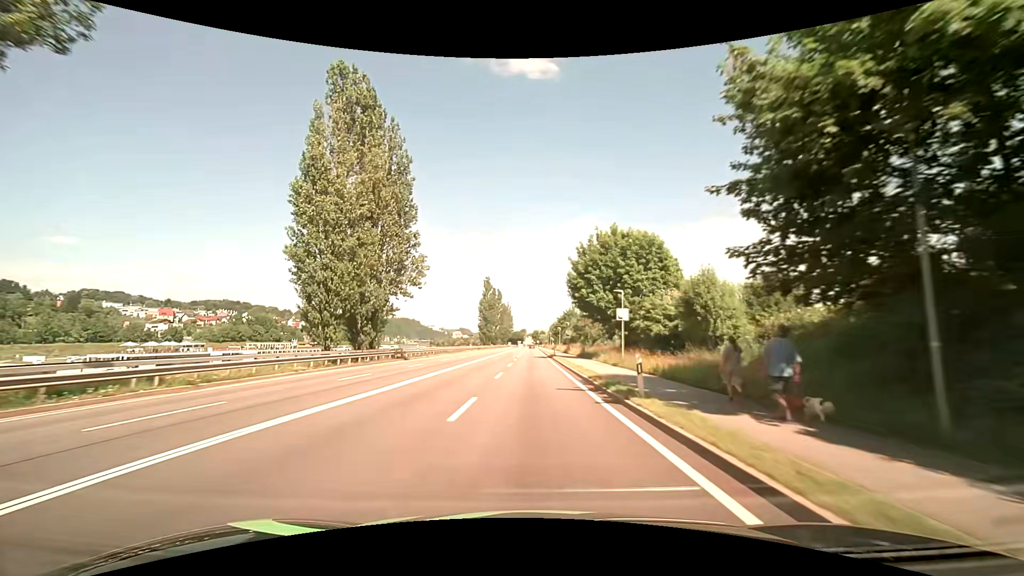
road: primary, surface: asphalt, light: Day
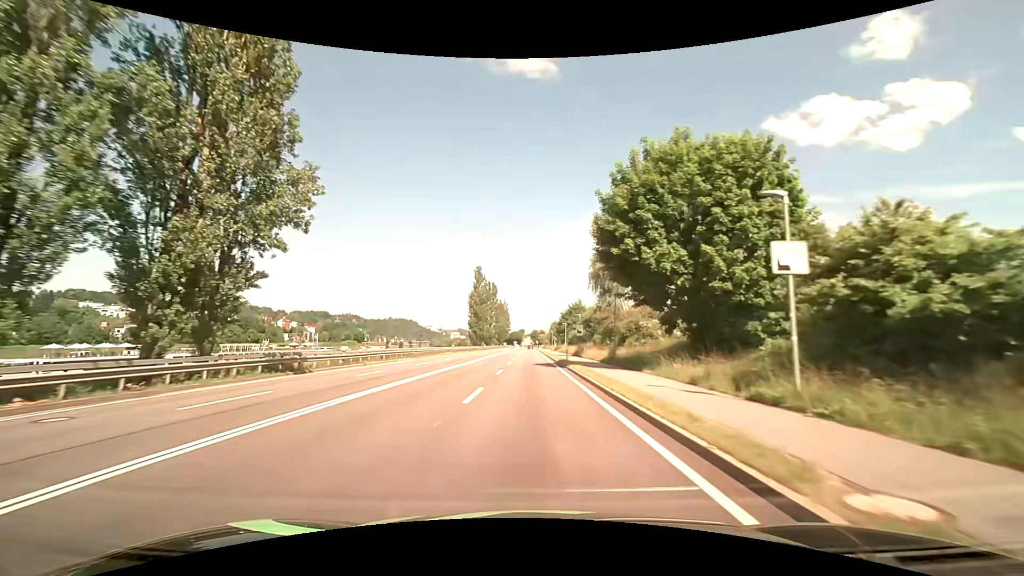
(0.0, +21.5) m; 0°
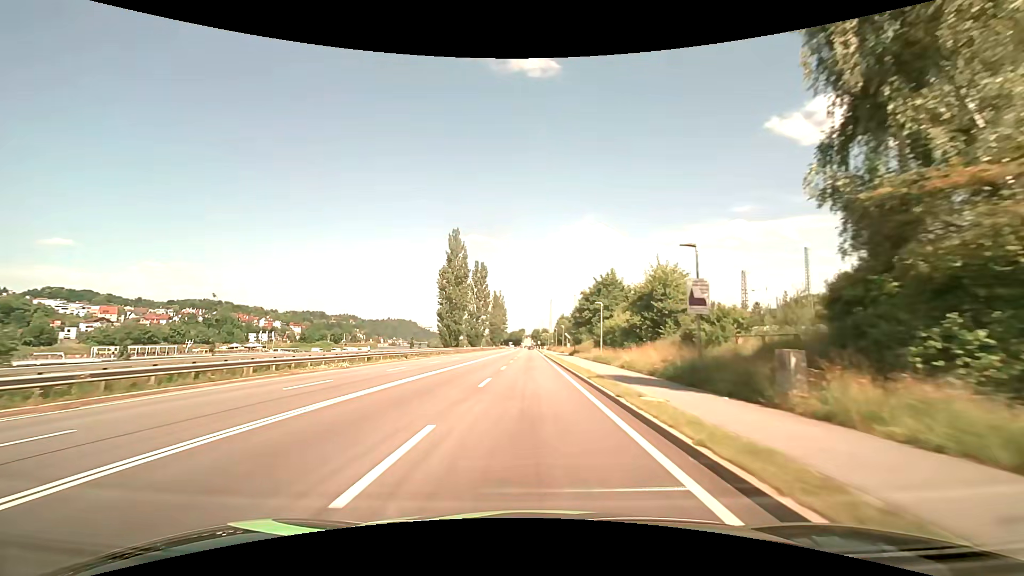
(+0.1, +42.8) m; 0°
